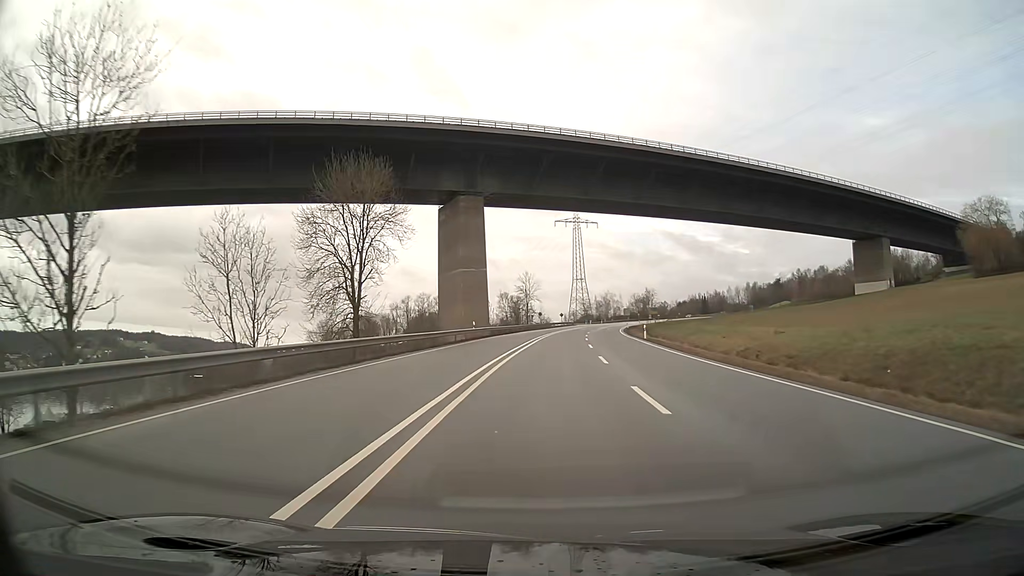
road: primary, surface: asphalt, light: Day
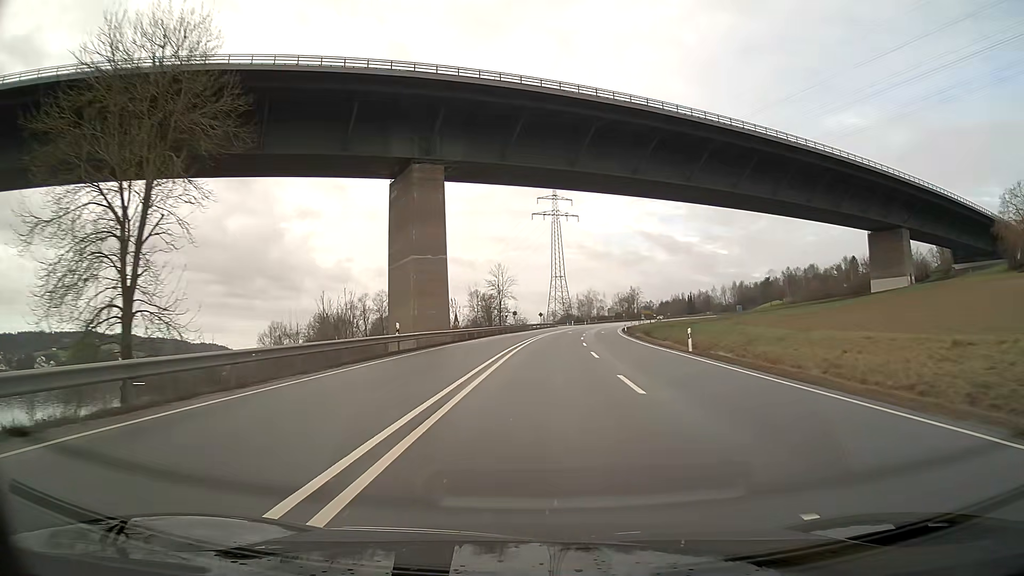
(+0.4, +21.4) m; +2°
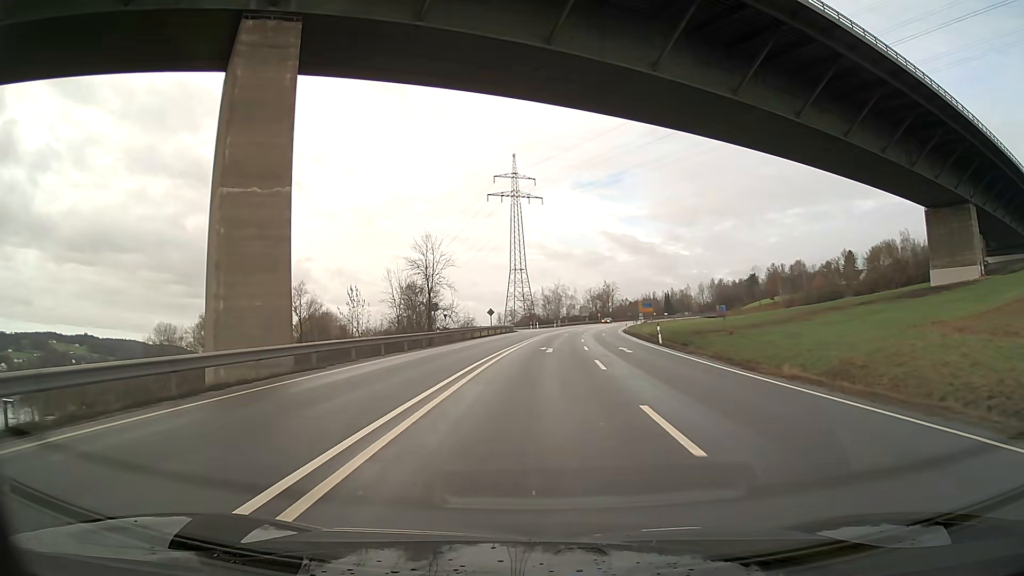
(+1.2, +41.9) m; +3°
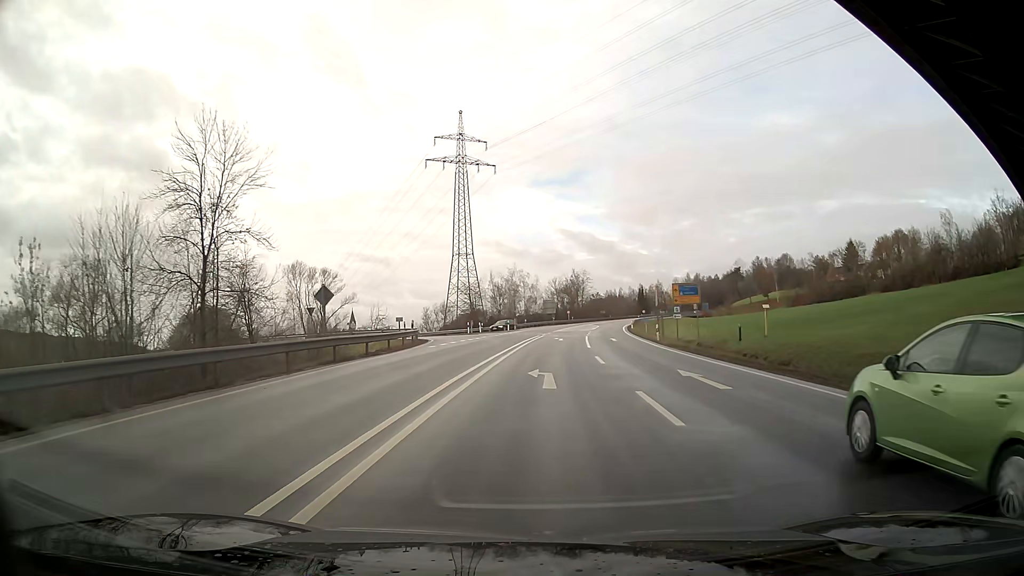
(+1.4, +46.0) m; +4°
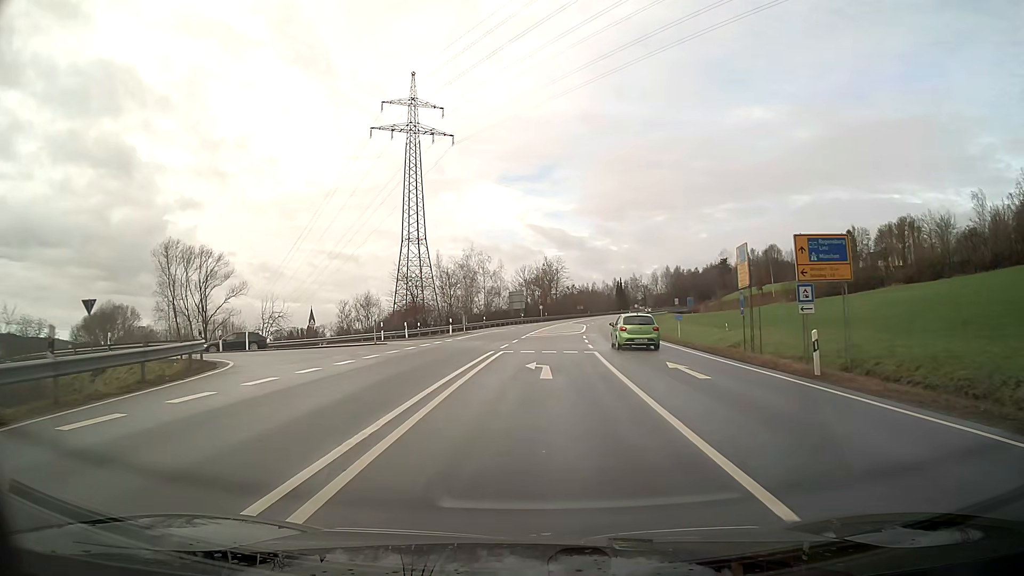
(+0.8, +27.1) m; +3°
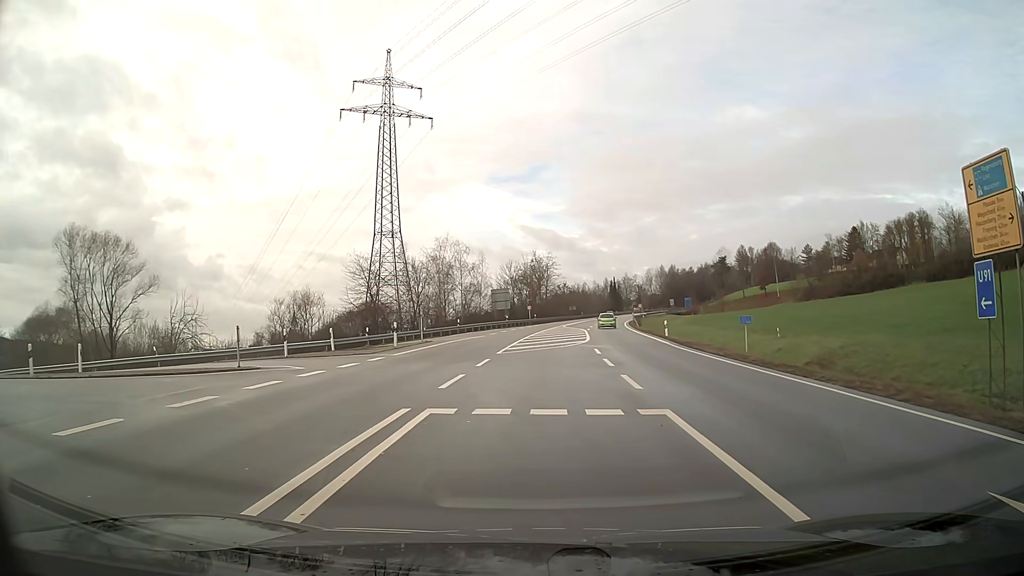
(+0.1, +14.4) m; 0°
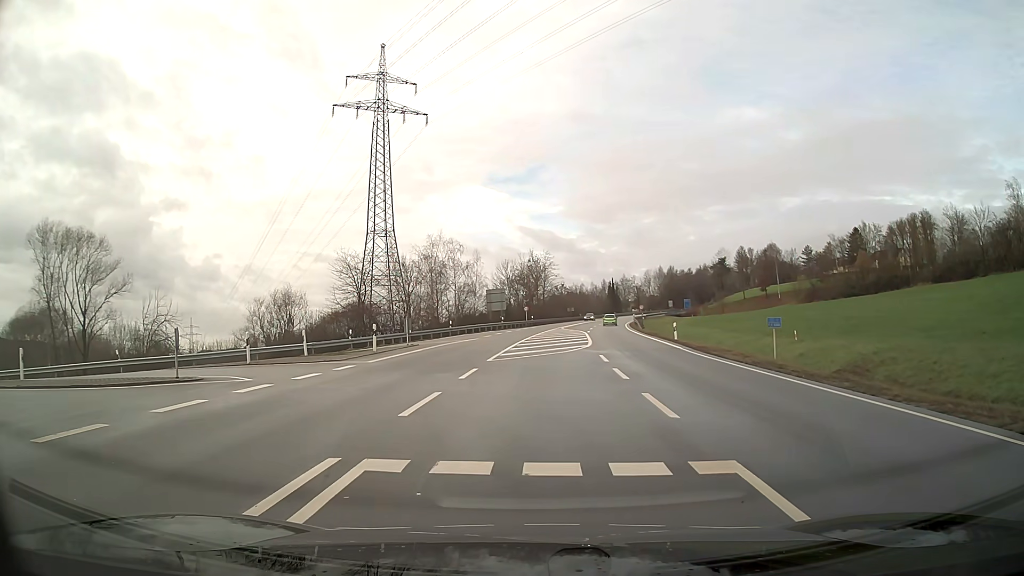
(0.0, +3.3) m; +1°
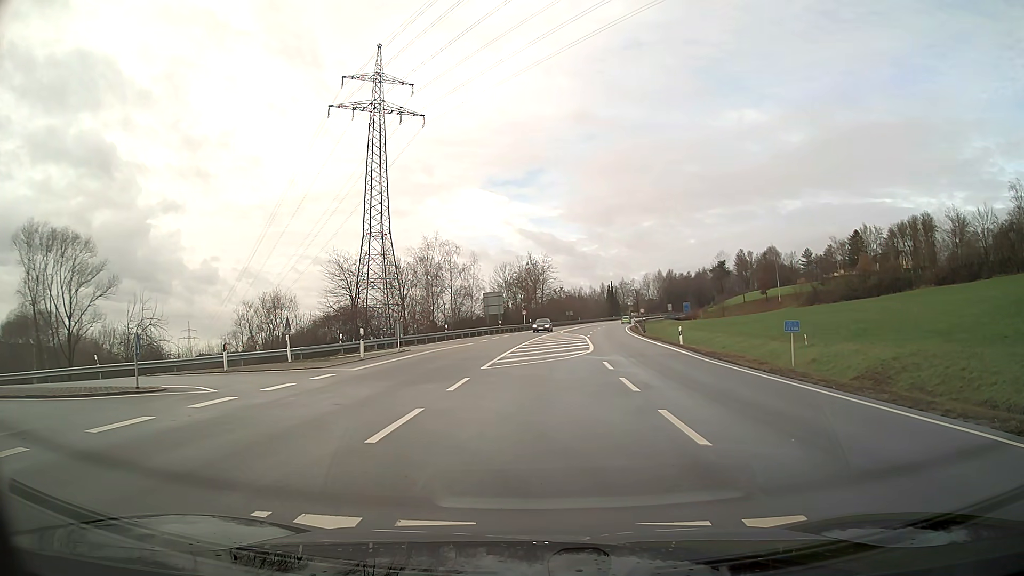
(0.0, +1.7) m; 0°
